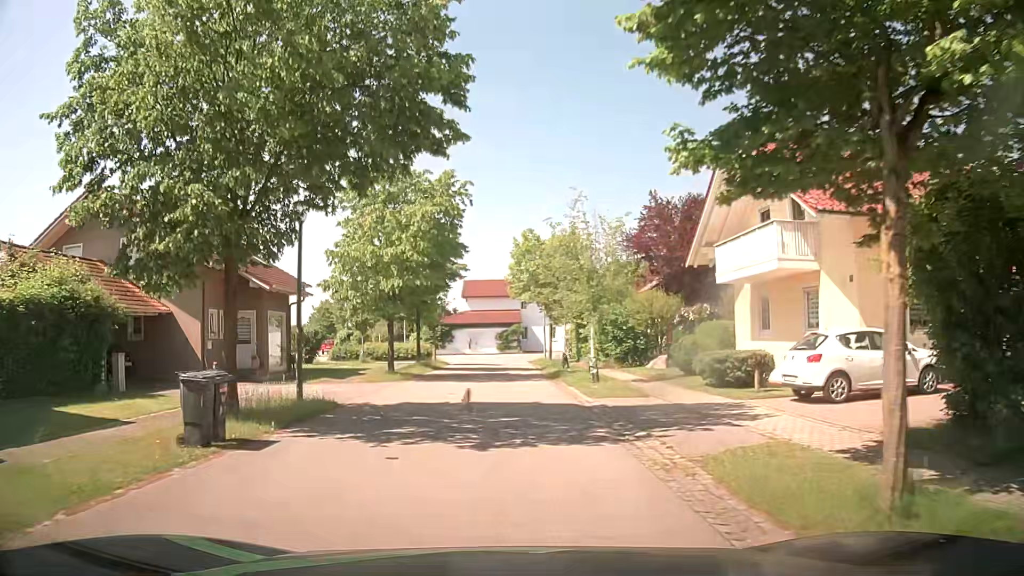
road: residential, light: Day
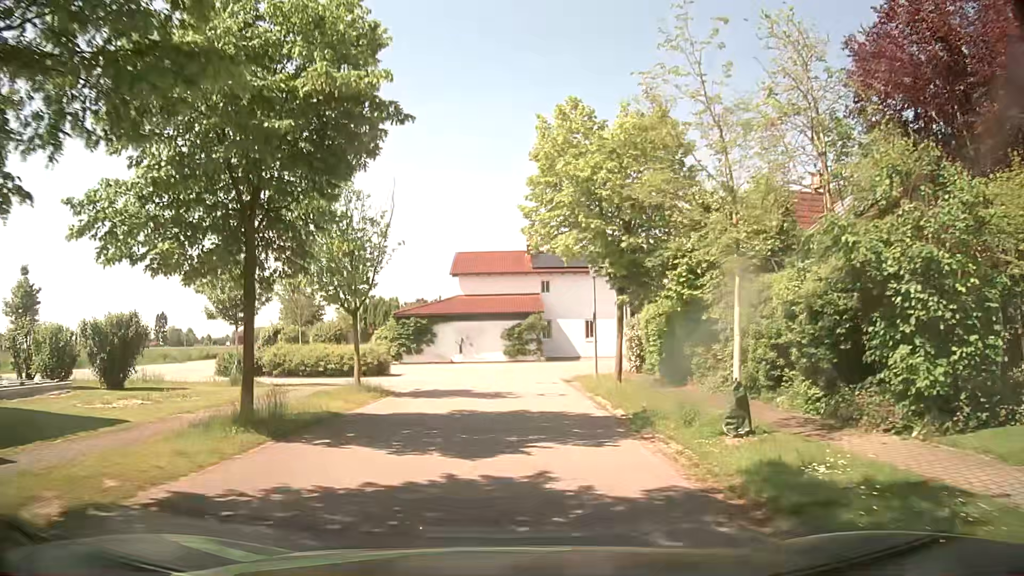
(+0.1, +23.1) m; 0°
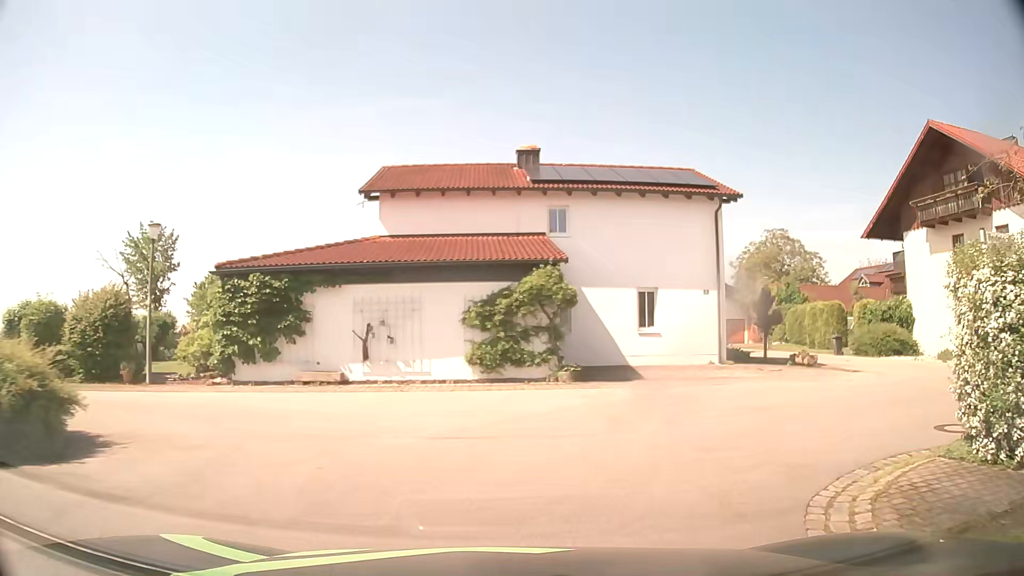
(-0.1, +22.6) m; +3°
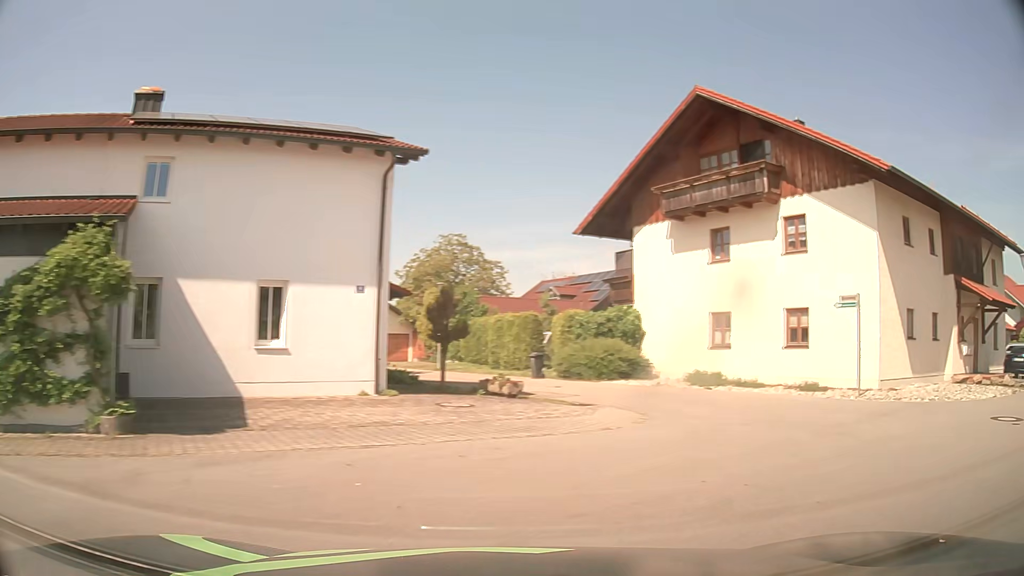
(+1.3, +6.9) m; +28°
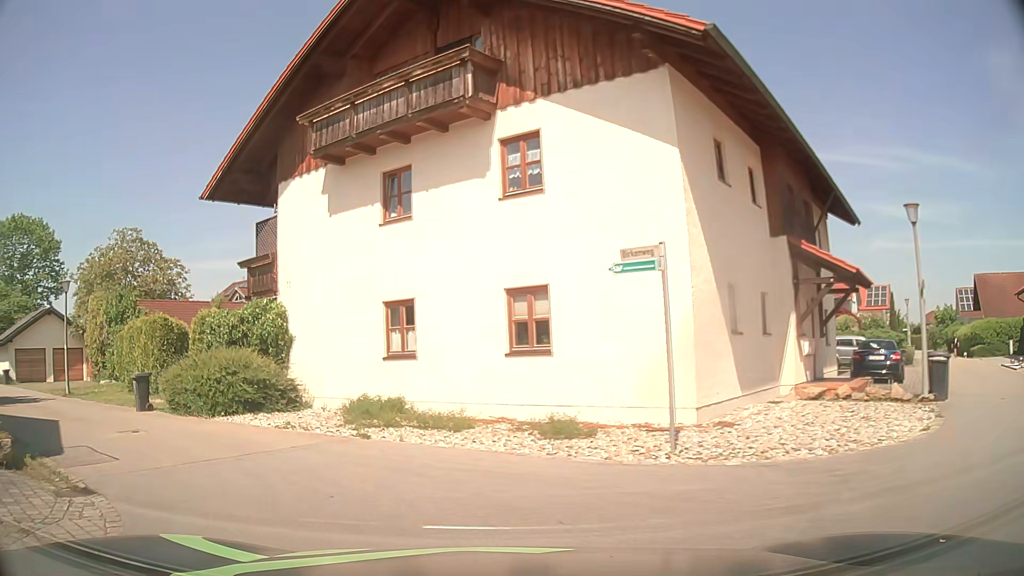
(+3.0, +8.0) m; +25°
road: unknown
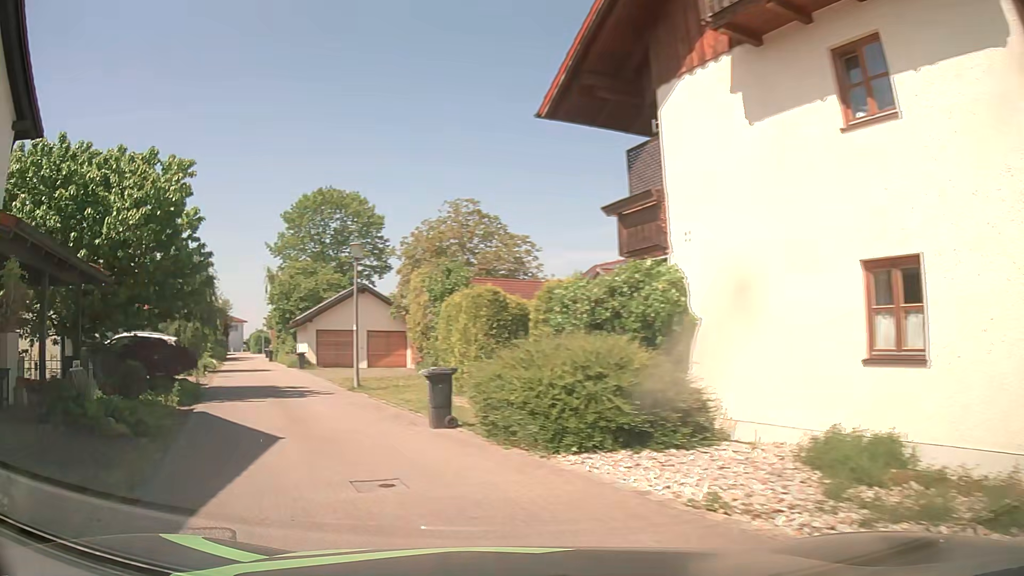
(-1.7, +6.2) m; -32°
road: residential
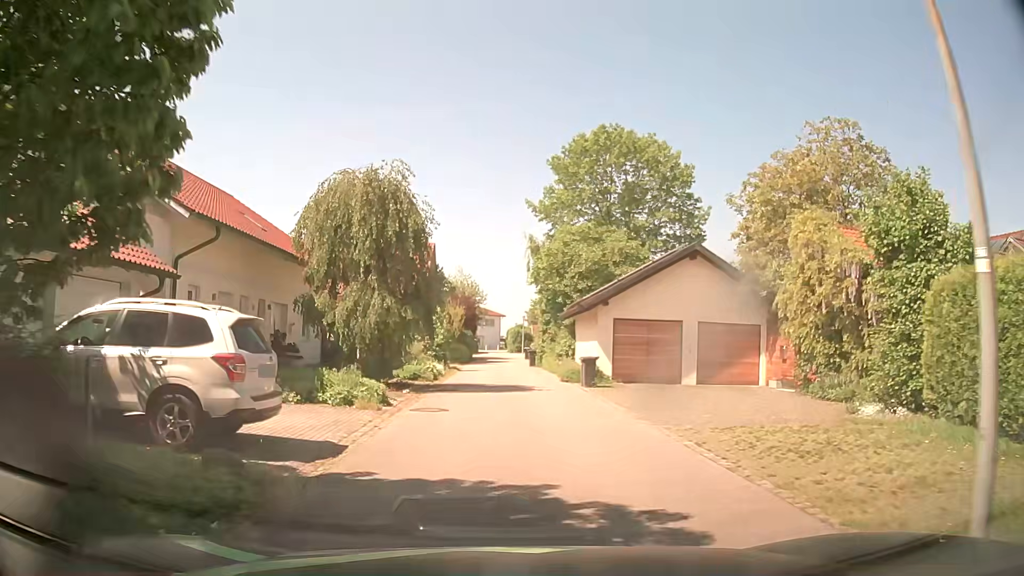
(-4.9, +15.5) m; -23°
